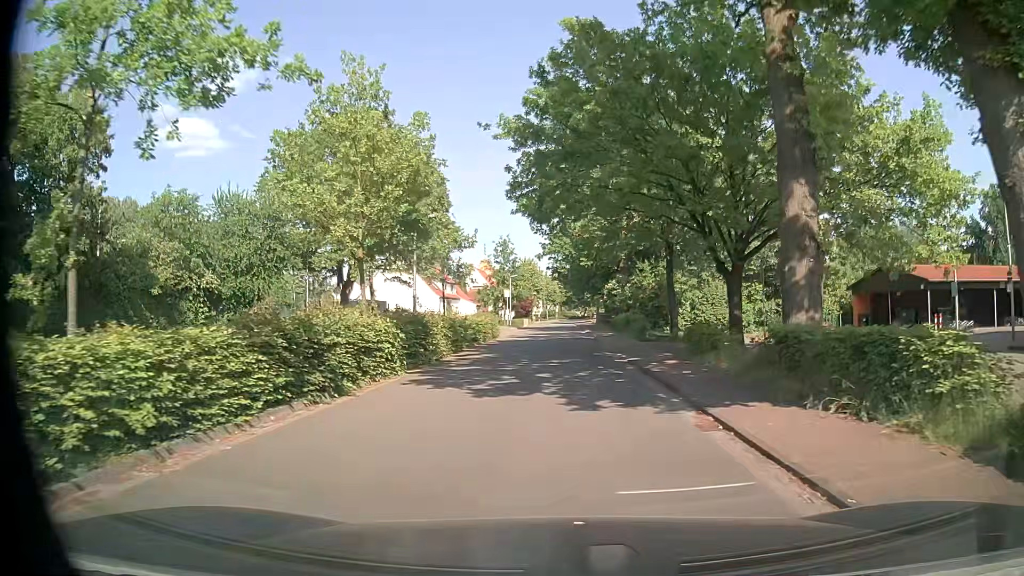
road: residential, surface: asphalt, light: Day
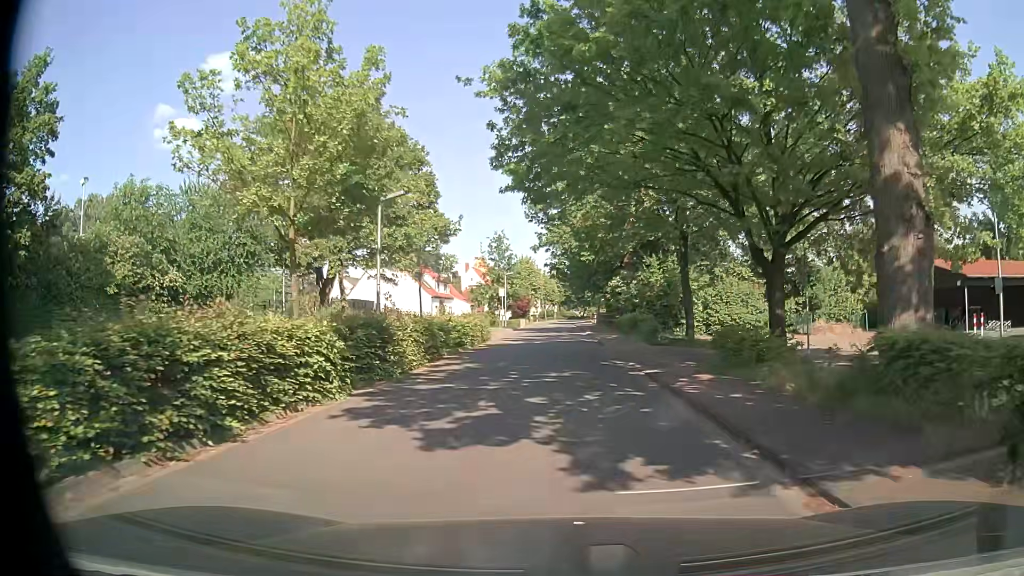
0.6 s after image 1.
(0.0, +4.1) m; 0°
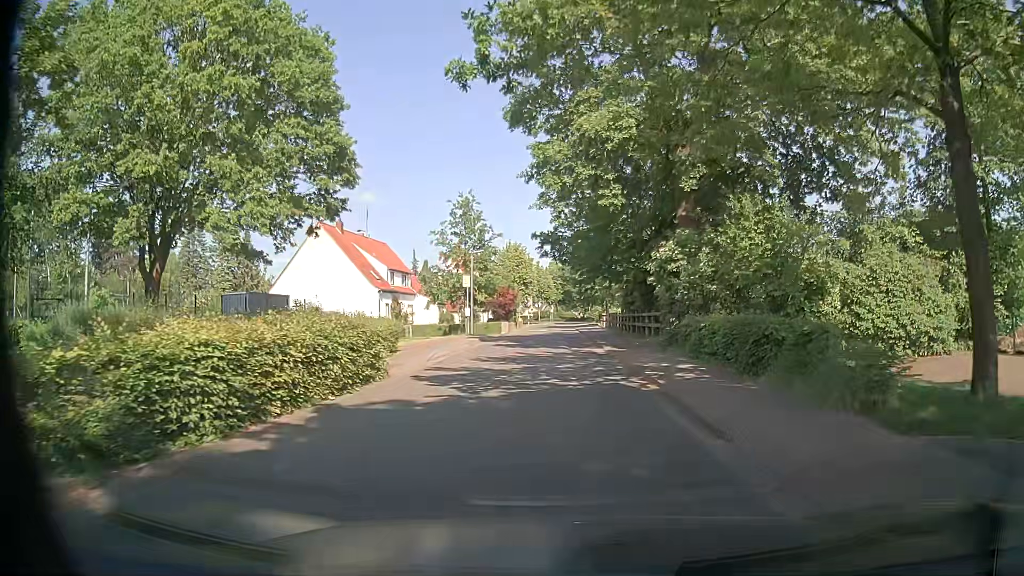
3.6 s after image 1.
(+0.1, +20.6) m; 0°
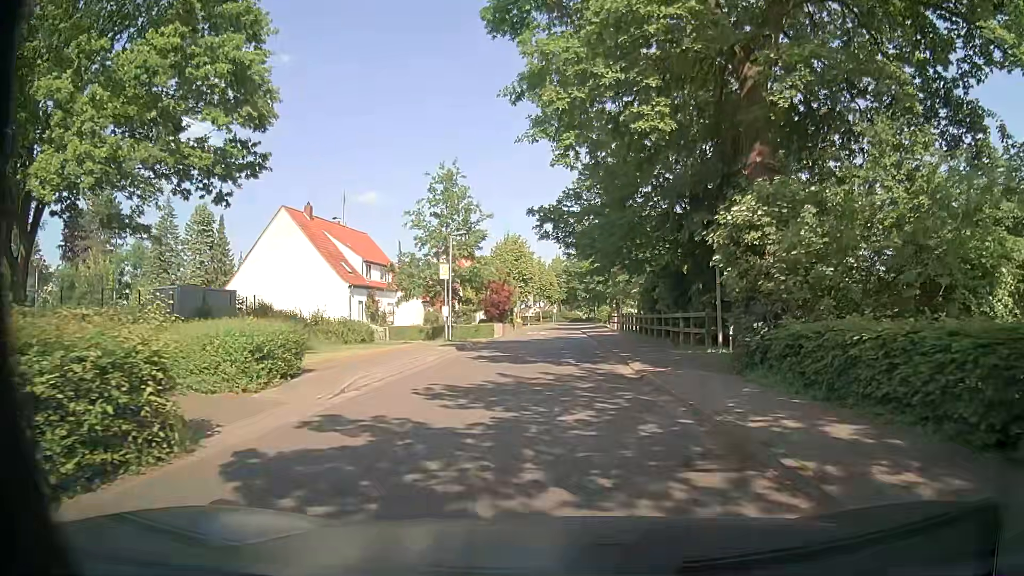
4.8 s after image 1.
(0.0, +8.5) m; 0°
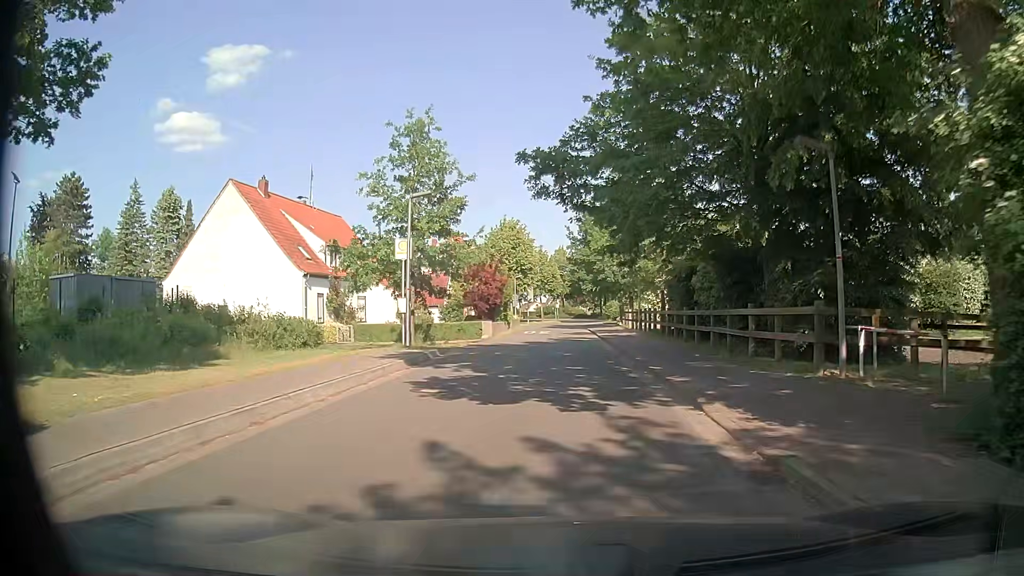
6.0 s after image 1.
(0.0, +8.7) m; +1°
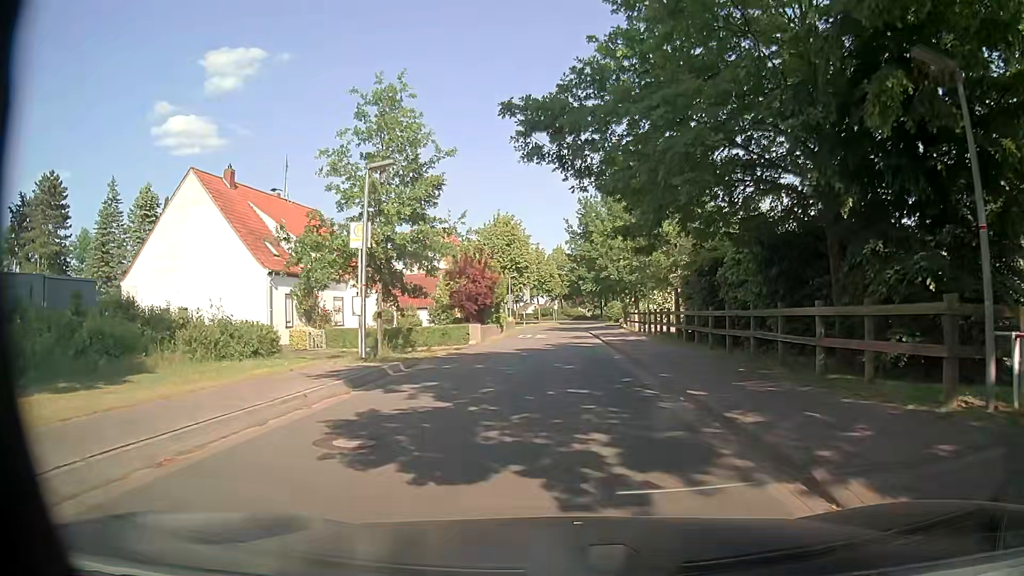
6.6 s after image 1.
(-0.1, +4.5) m; -1°
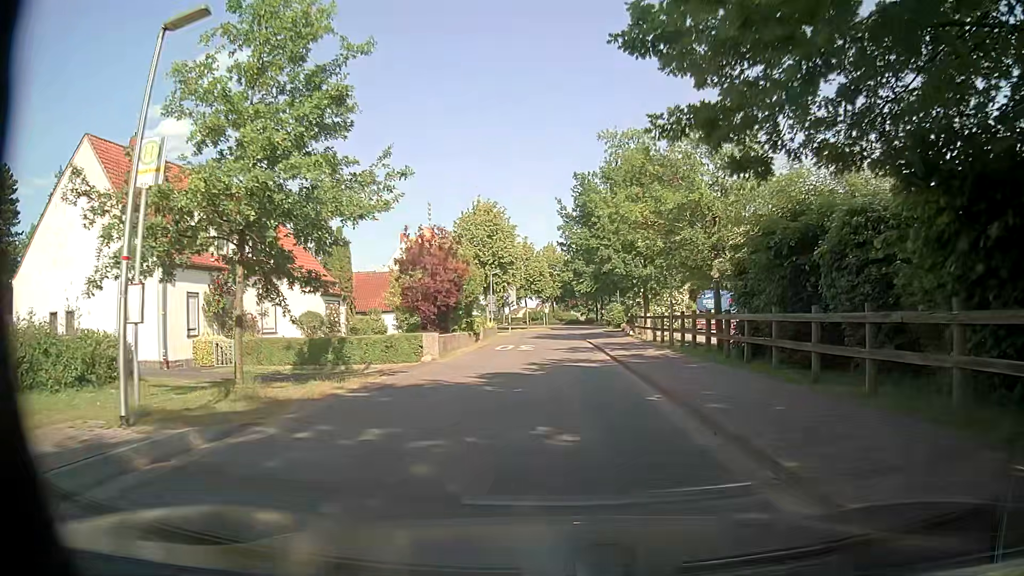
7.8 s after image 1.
(+0.2, +9.0) m; +1°
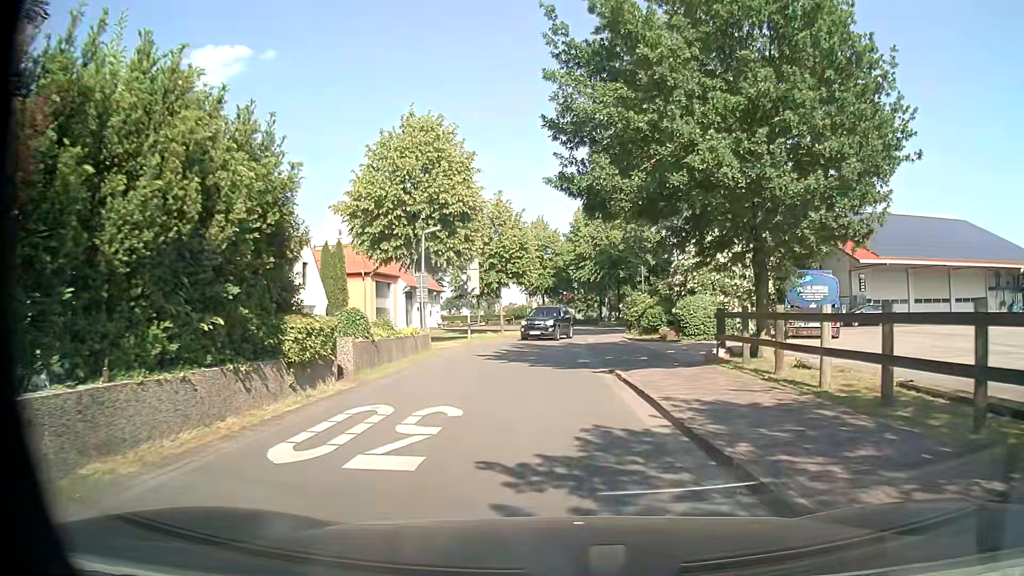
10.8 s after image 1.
(+0.4, +21.9) m; +1°
(0, +10) (0, +20) (0, +30) (+1, +40) (+5, +49) (+9, +58) (+14, +67) (+18, +76) (+22, +85) (+27, +94) m
